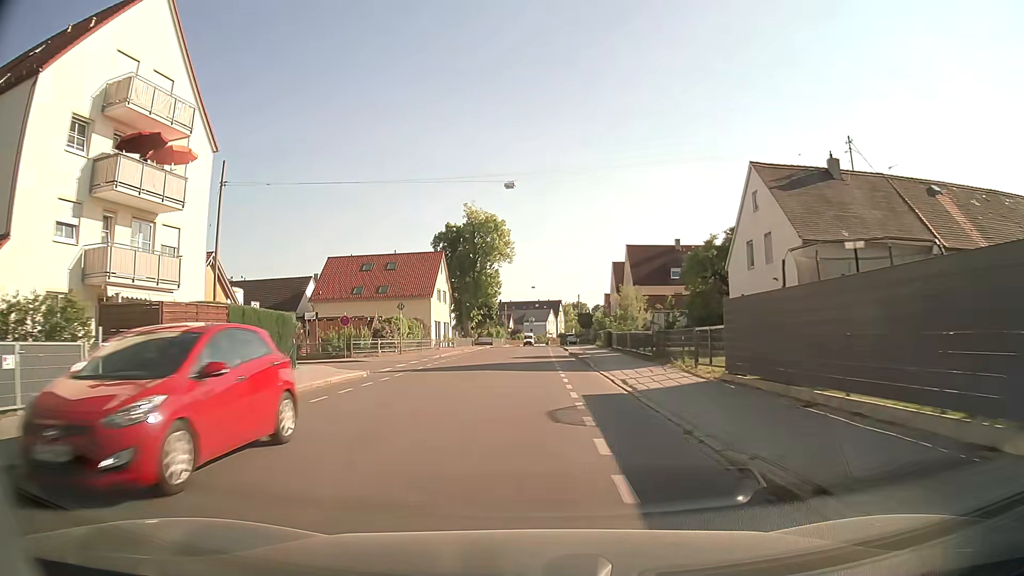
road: tertiary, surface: asphalt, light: Day
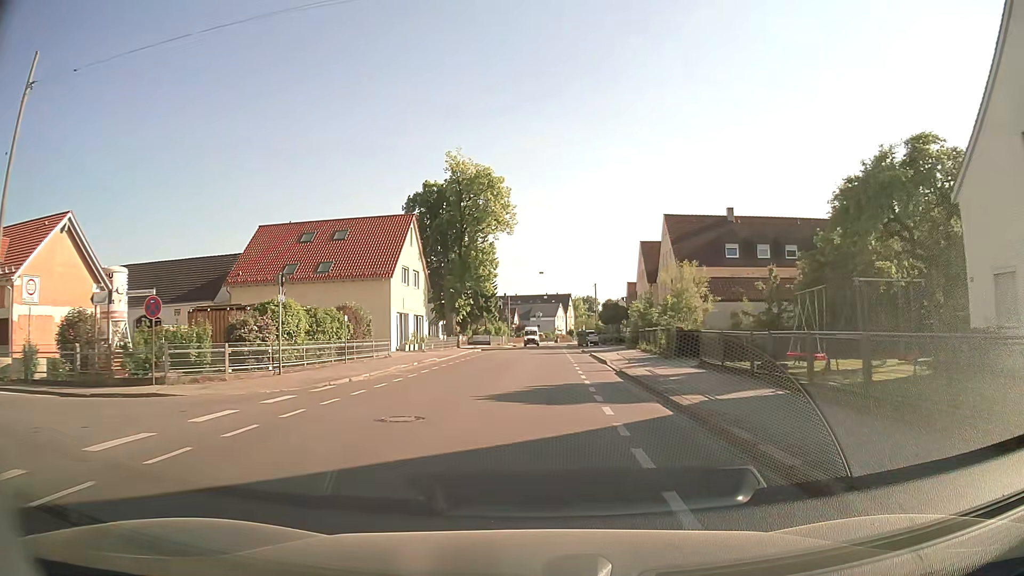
(-0.2, +20.8) m; -1°
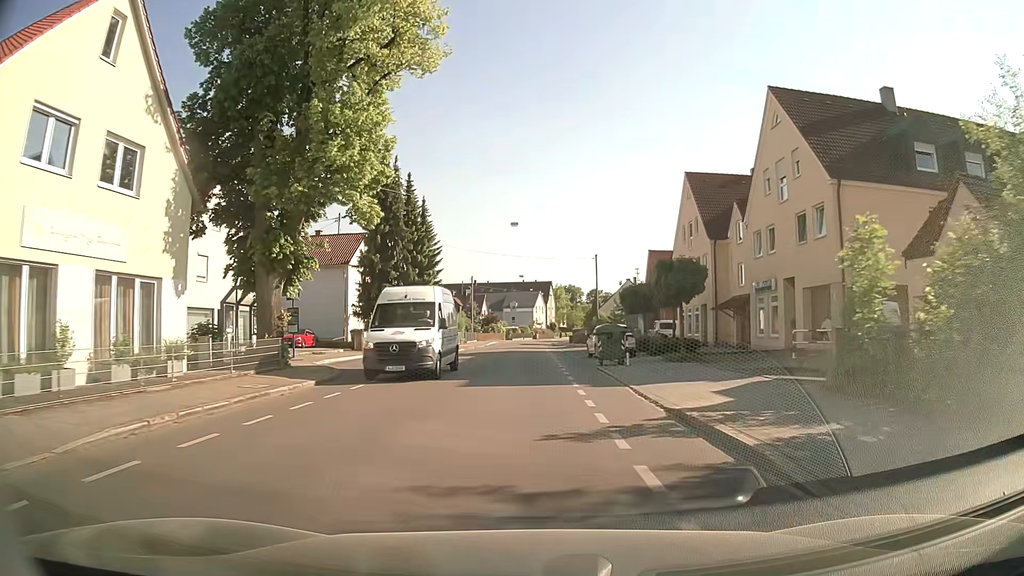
(+0.5, +35.2) m; +2°
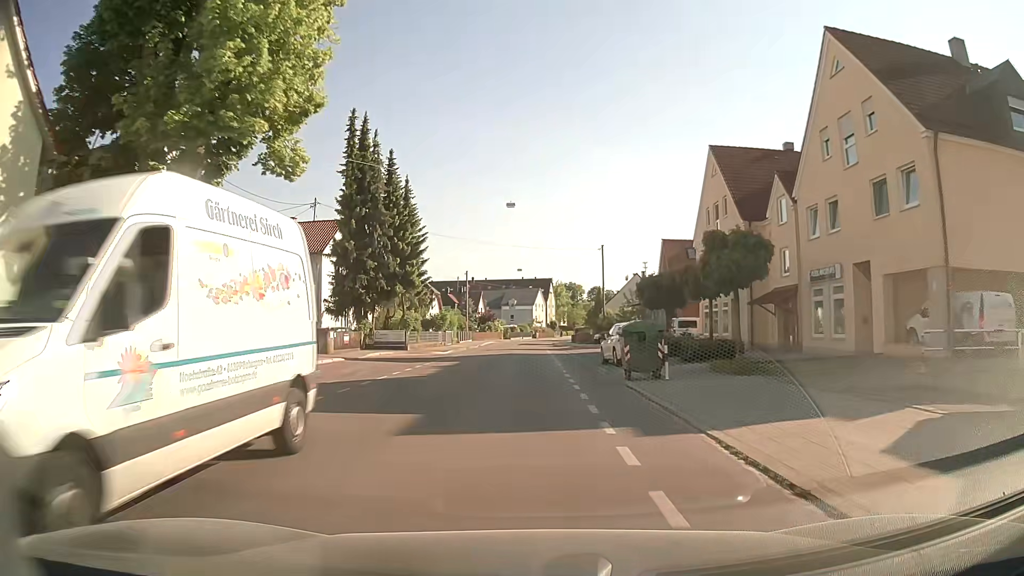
(0.0, +7.1) m; 0°
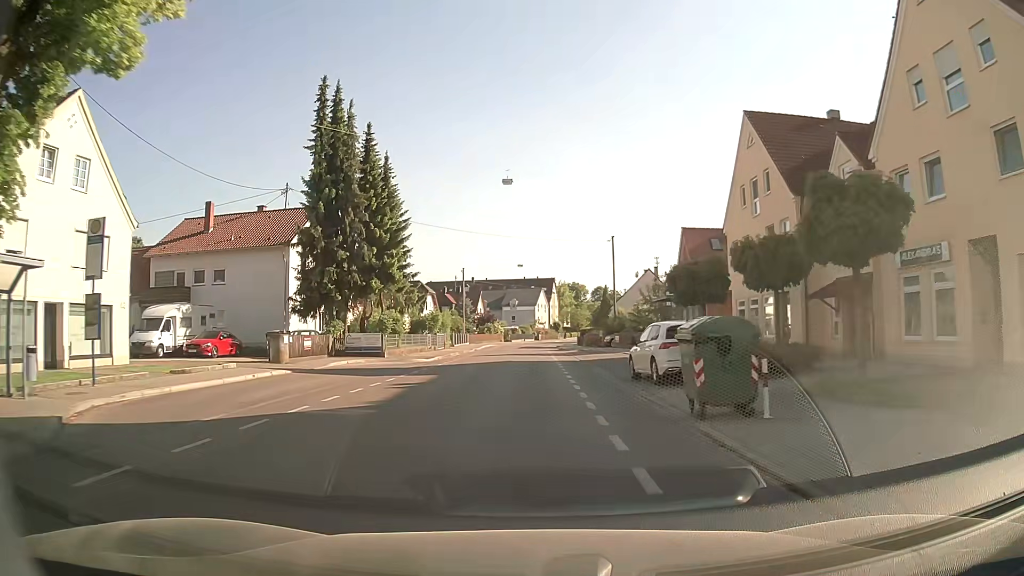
(0.0, +7.1) m; 0°
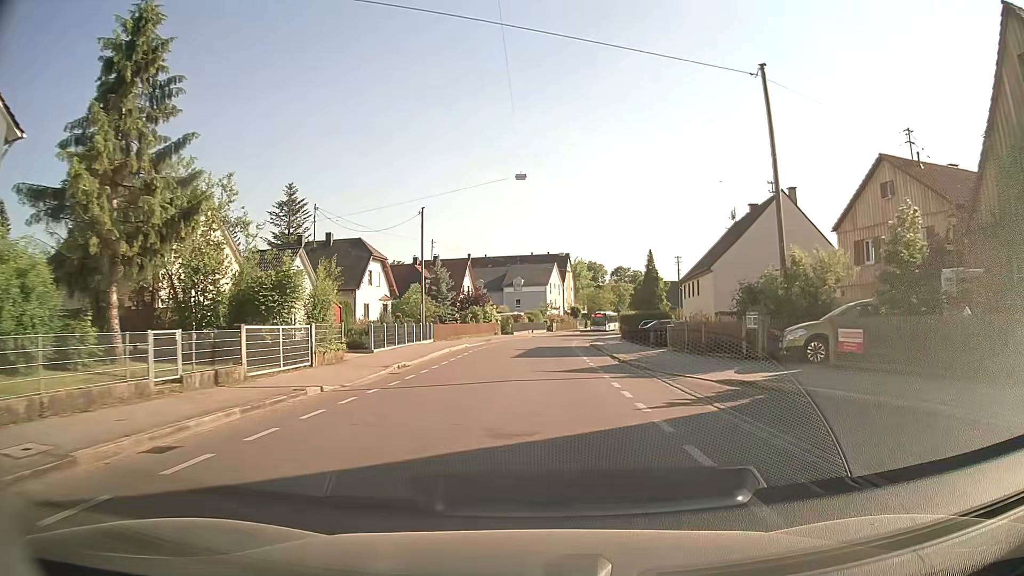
(-0.3, +37.4) m; -1°
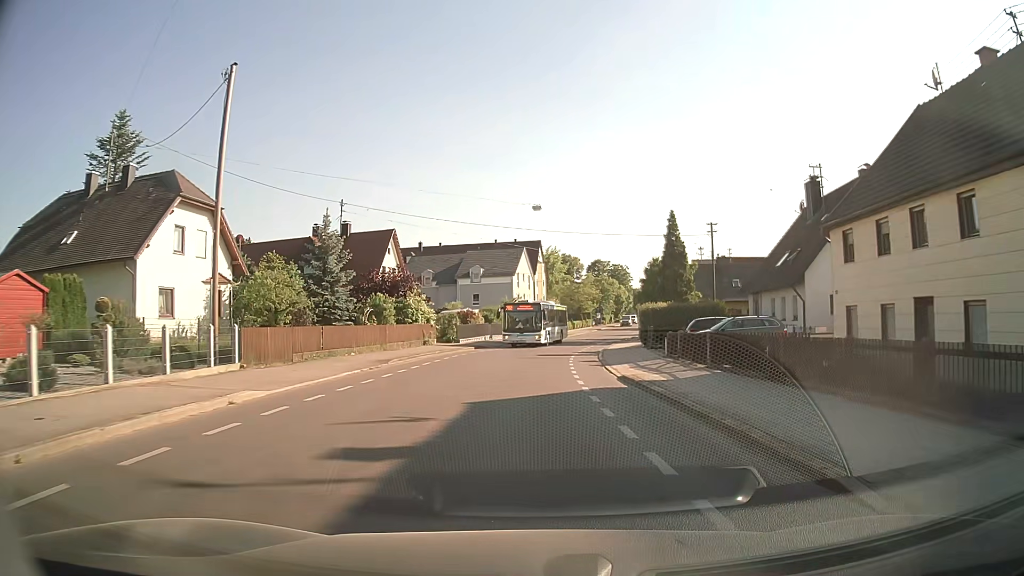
(+0.6, +28.2) m; +3°
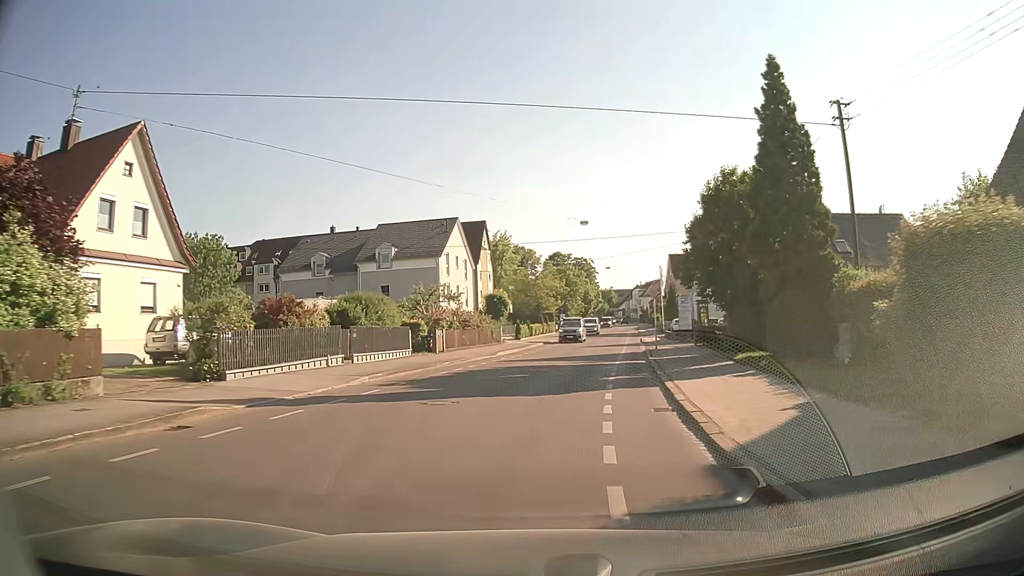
(+1.1, +31.4) m; +4°
(0, +10) (+1, +20) (+3, +30) (+4, +40) (+5, +50) (+7, +60) (+8, +69) (+10, +79) (+11, +89) (+13, +99) m
